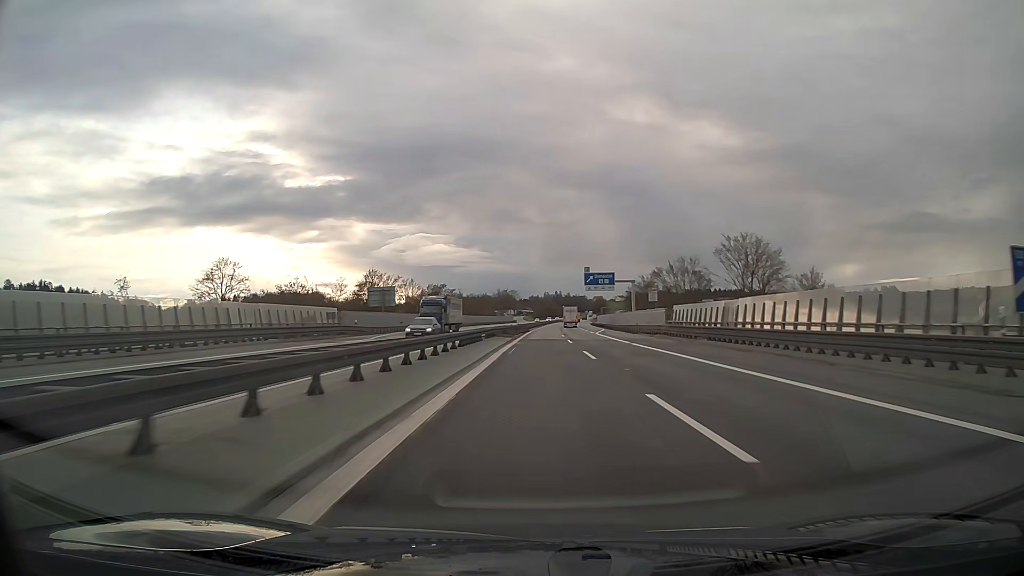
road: motorway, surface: asphalt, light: Day
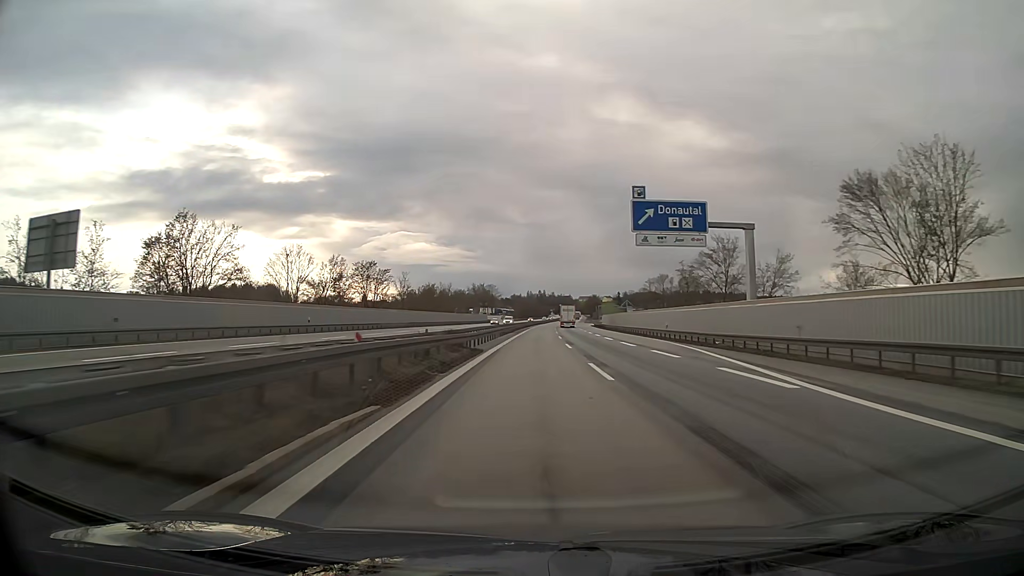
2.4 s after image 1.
(+0.5, +63.1) m; +1°
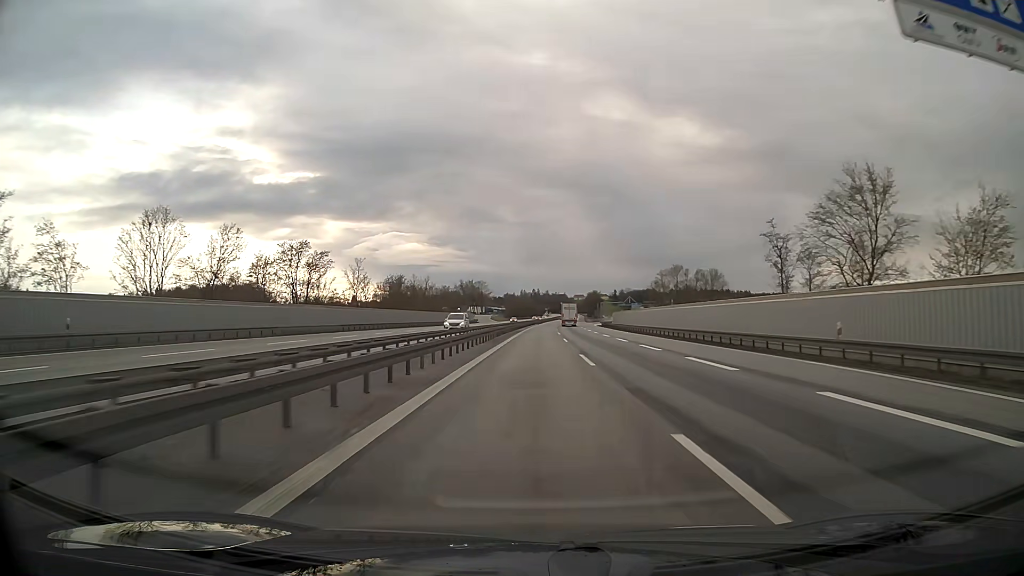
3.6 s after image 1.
(+0.1, +31.6) m; 0°
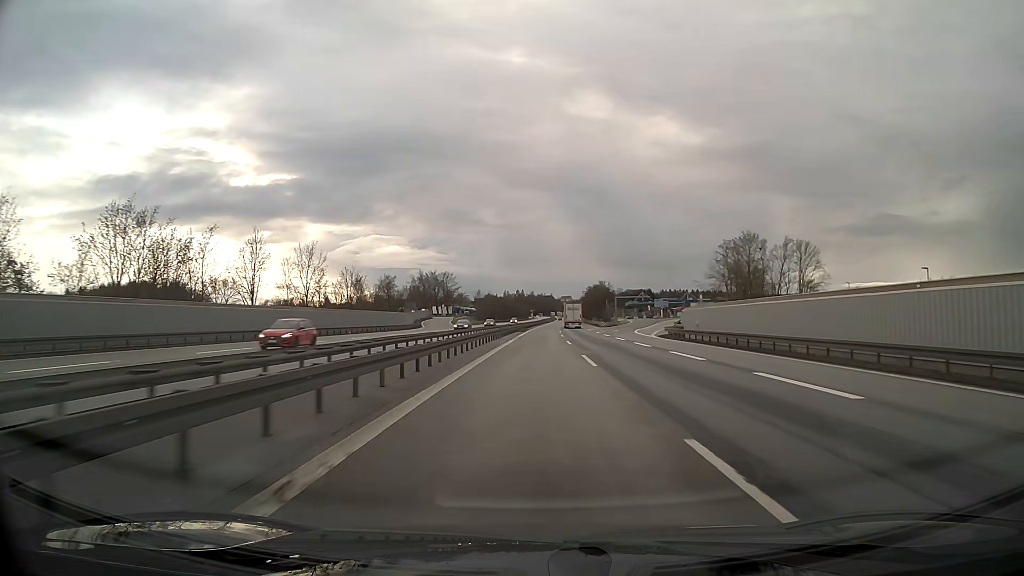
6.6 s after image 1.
(+1.0, +78.9) m; +1°
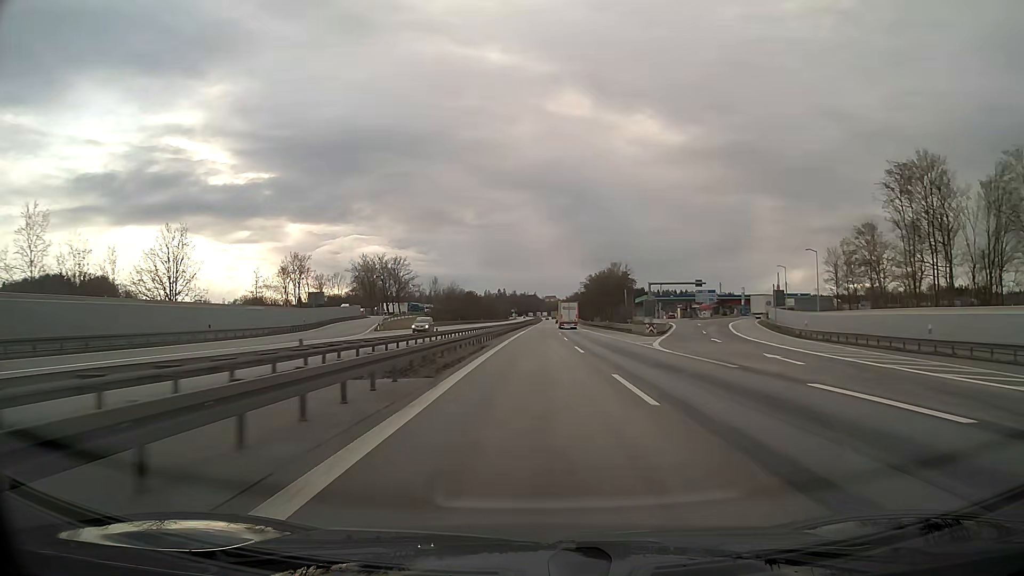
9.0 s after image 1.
(+0.7, +63.1) m; +1°
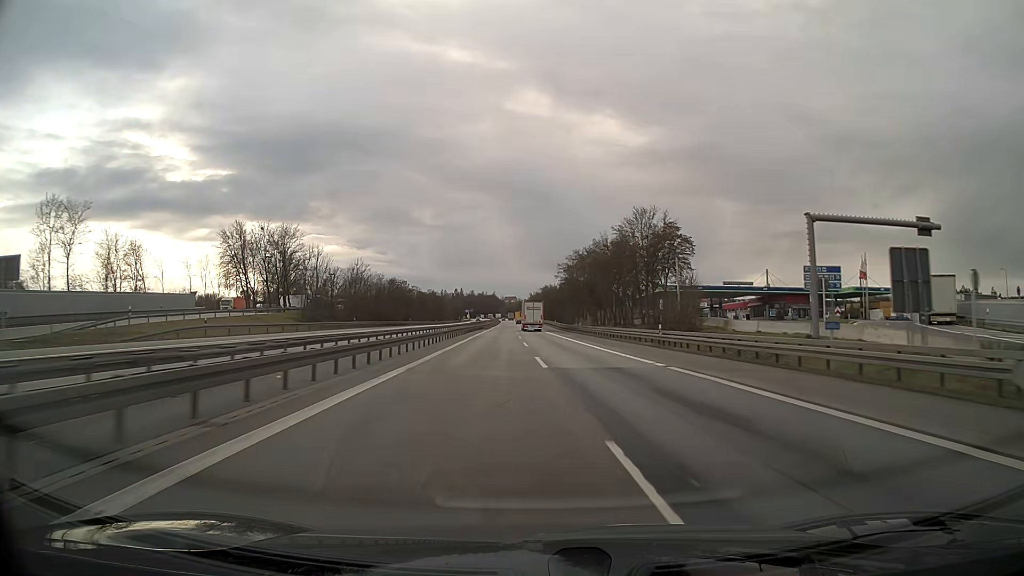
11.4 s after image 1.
(+1.6, +63.1) m; +4°
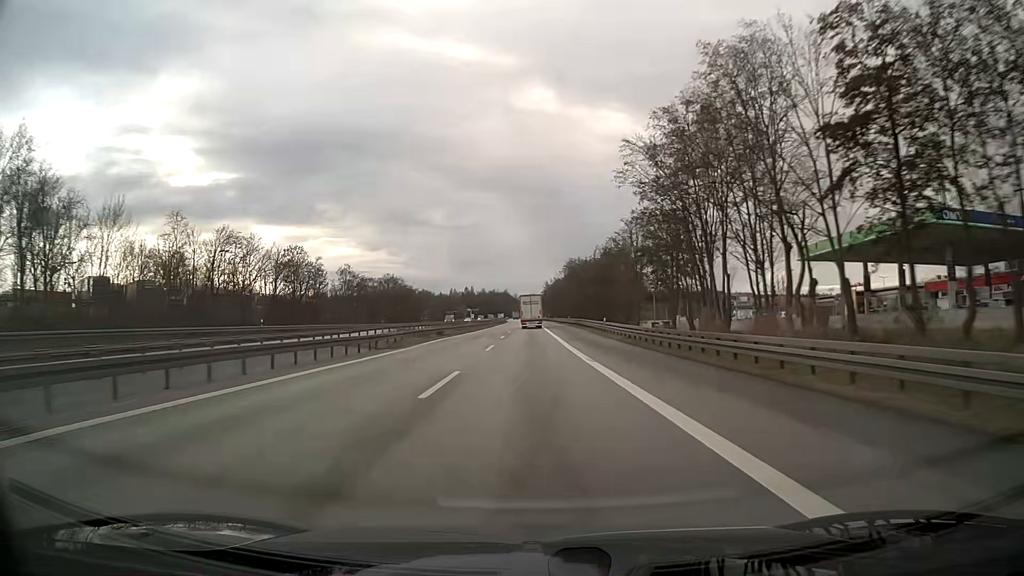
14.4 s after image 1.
(-0.7, +78.9) m; -2°
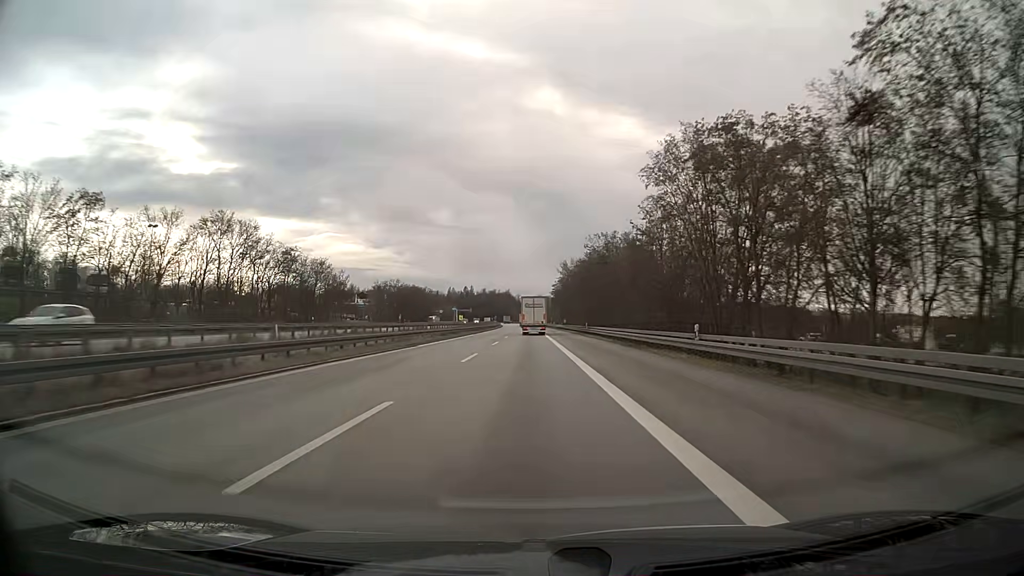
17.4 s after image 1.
(-0.1, +78.9) m; 0°
